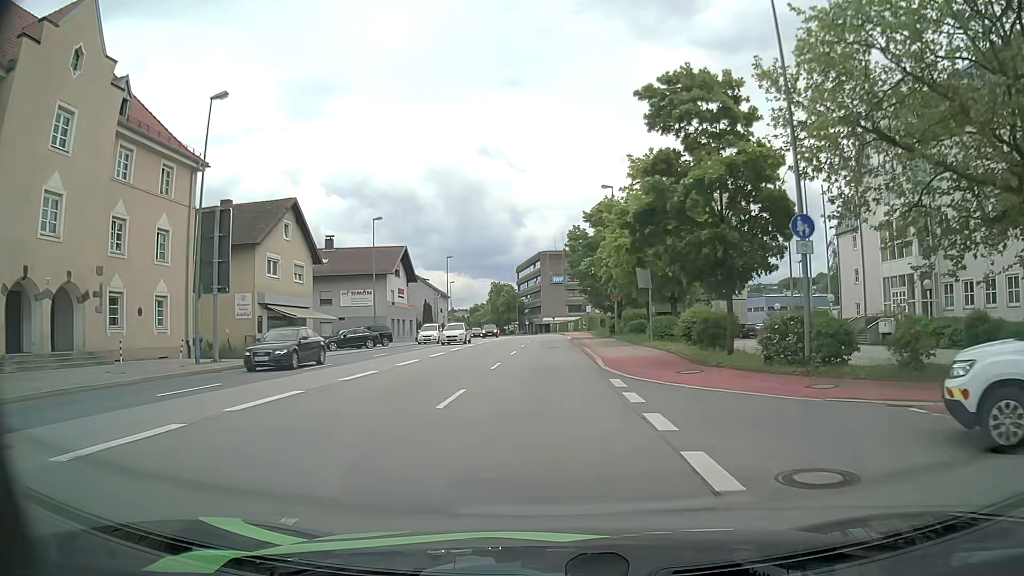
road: primary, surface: asphalt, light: Day
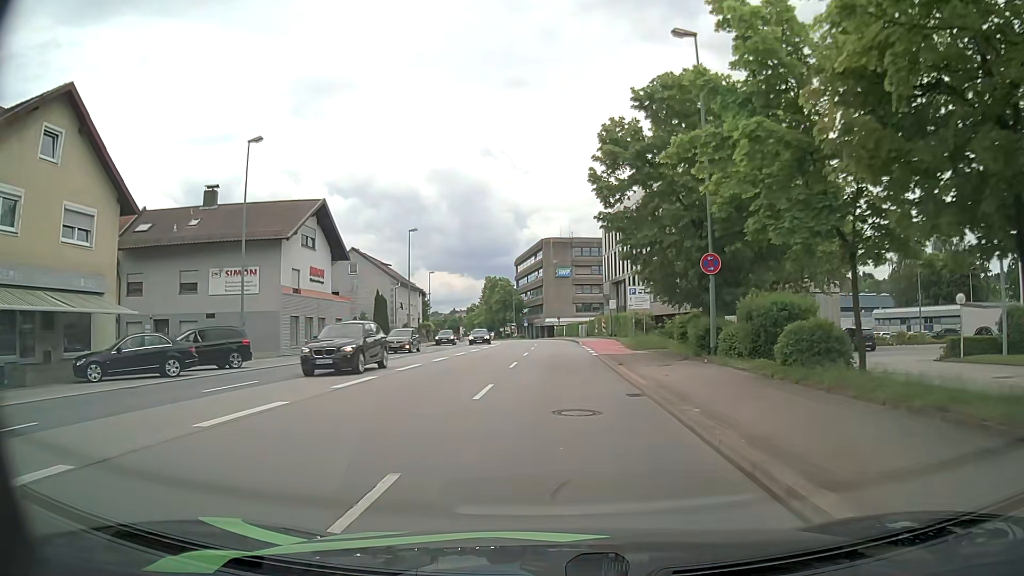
(-0.2, +25.6) m; 0°
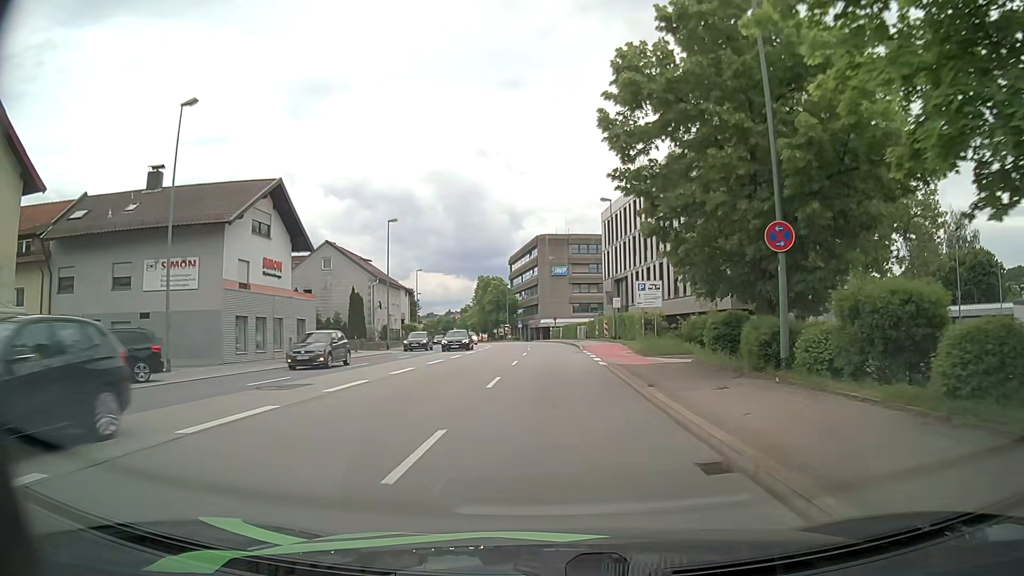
(0.0, +6.4) m; +1°
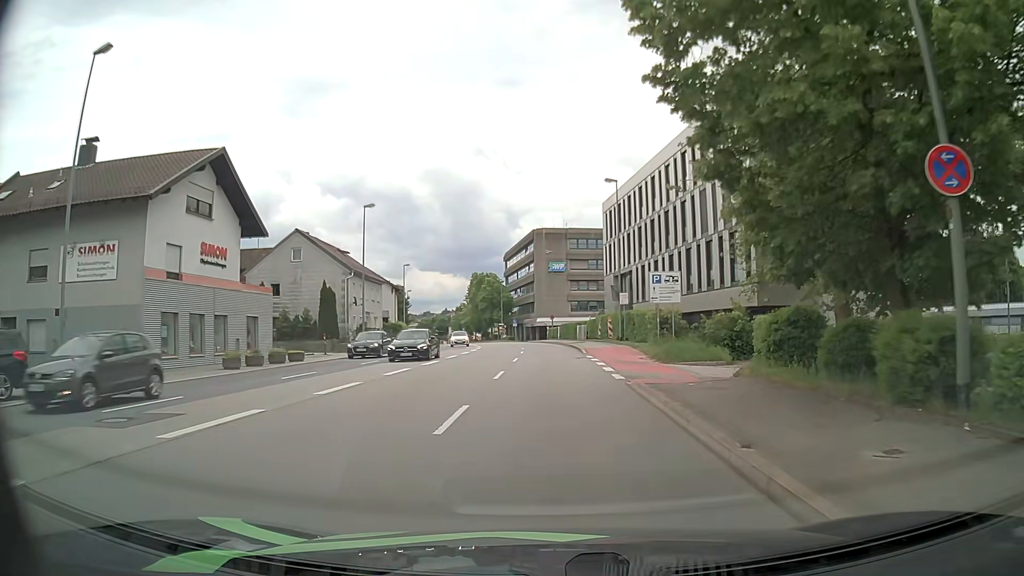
(0.0, +6.4) m; 0°
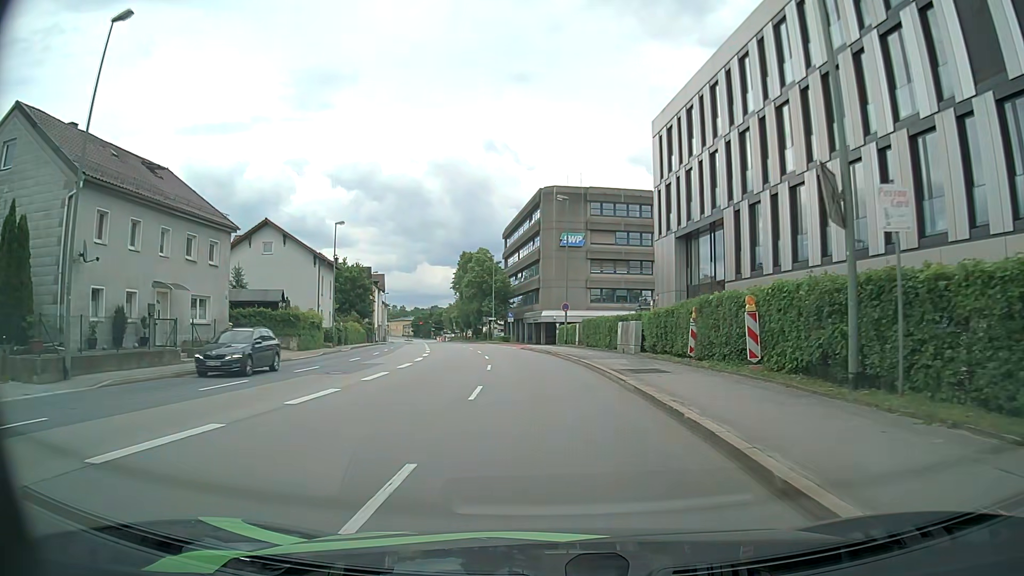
(-0.1, +31.8) m; -1°
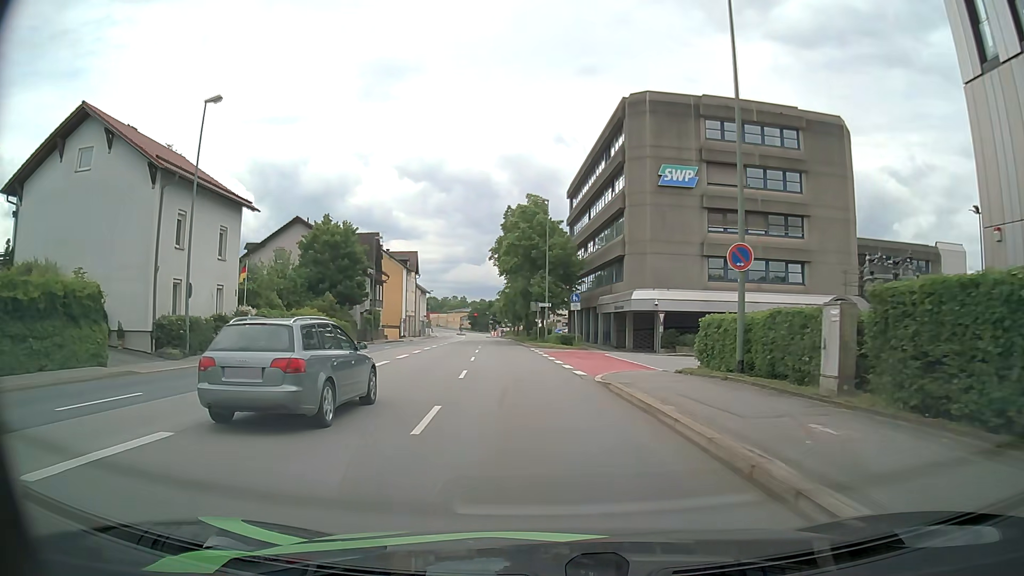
(-1.5, +31.5) m; -6°
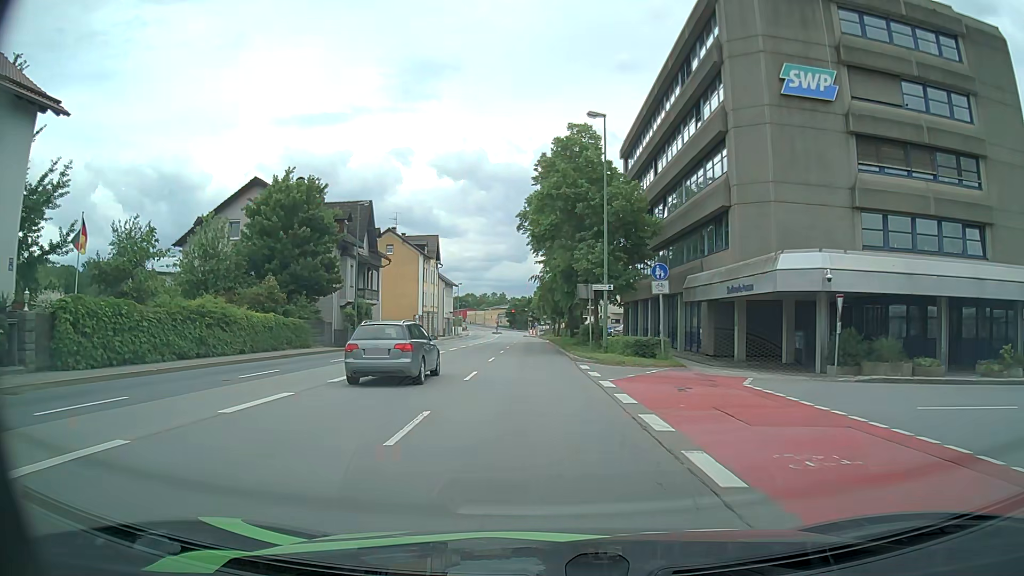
(-0.5, +19.0) m; -3°
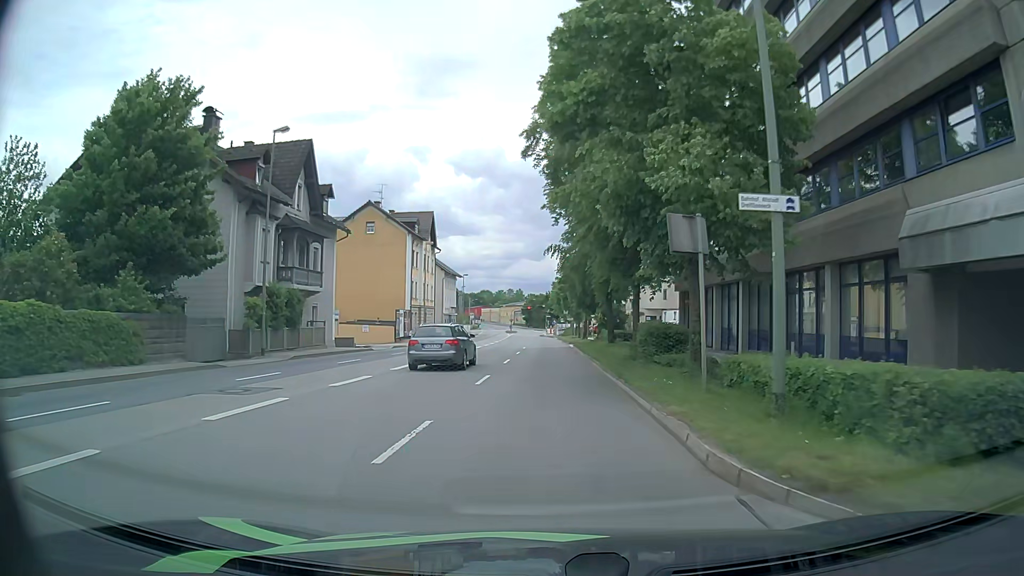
(-0.3, +19.0) m; -1°
(0, +10) (0, +20) (0, +30) (0, +40) (0, +50) (0, +60) (-1, +70) (-1, +80) (-1, +90) (-1, +100) m
